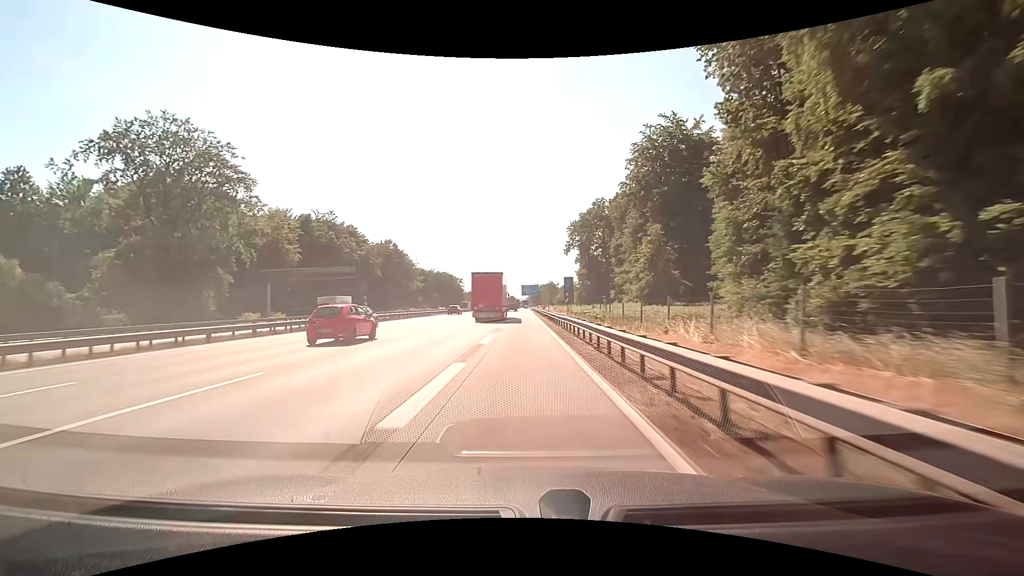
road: motorway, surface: concrete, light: Day
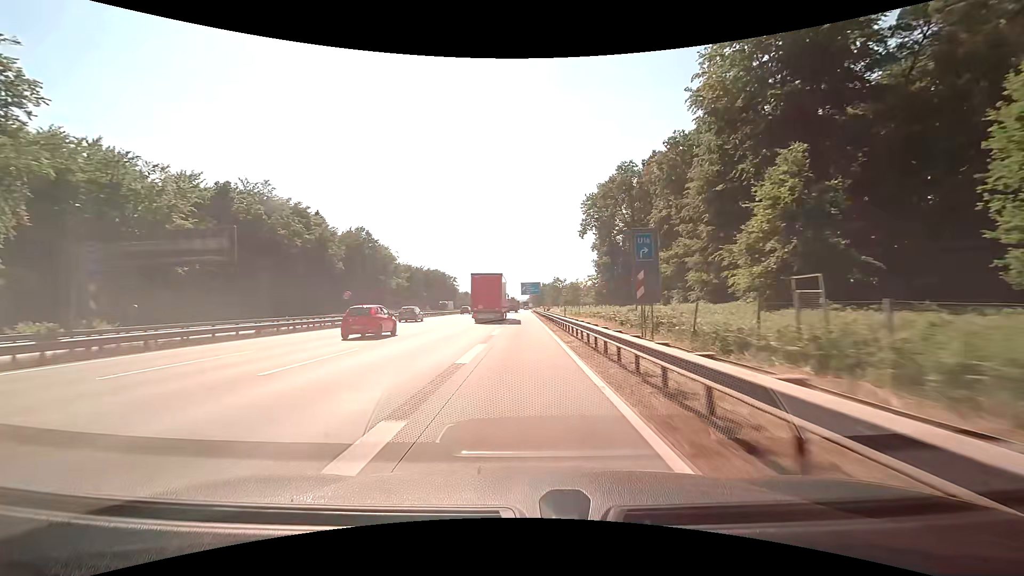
(-0.1, +29.7) m; 0°
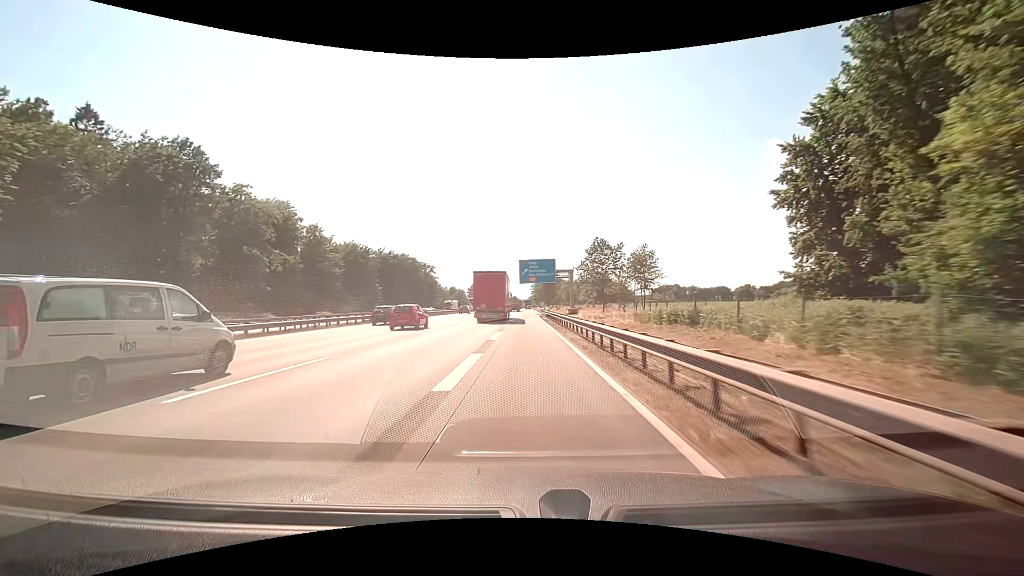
(-0.1, +76.0) m; 0°
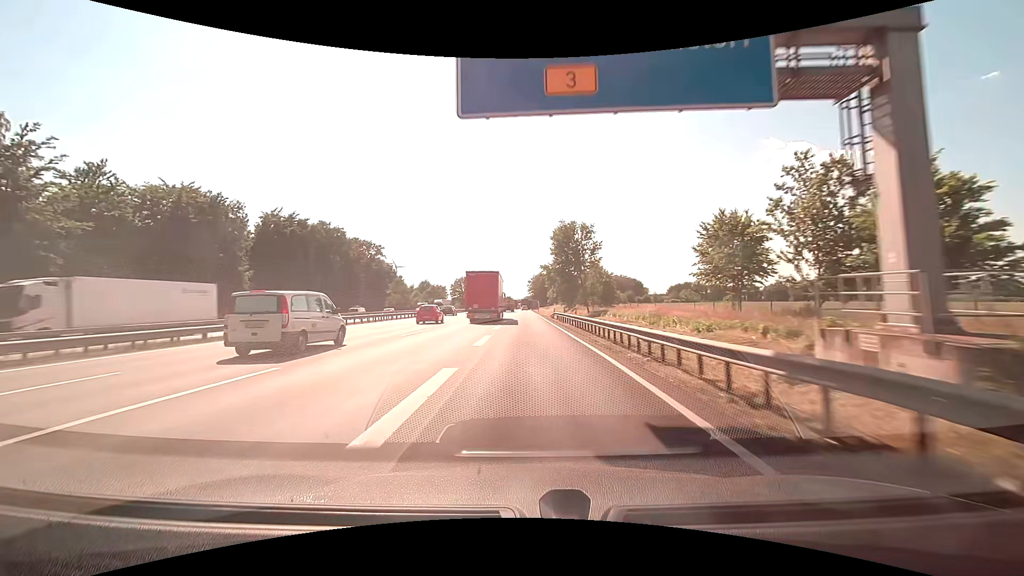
(+0.3, +74.8) m; +1°
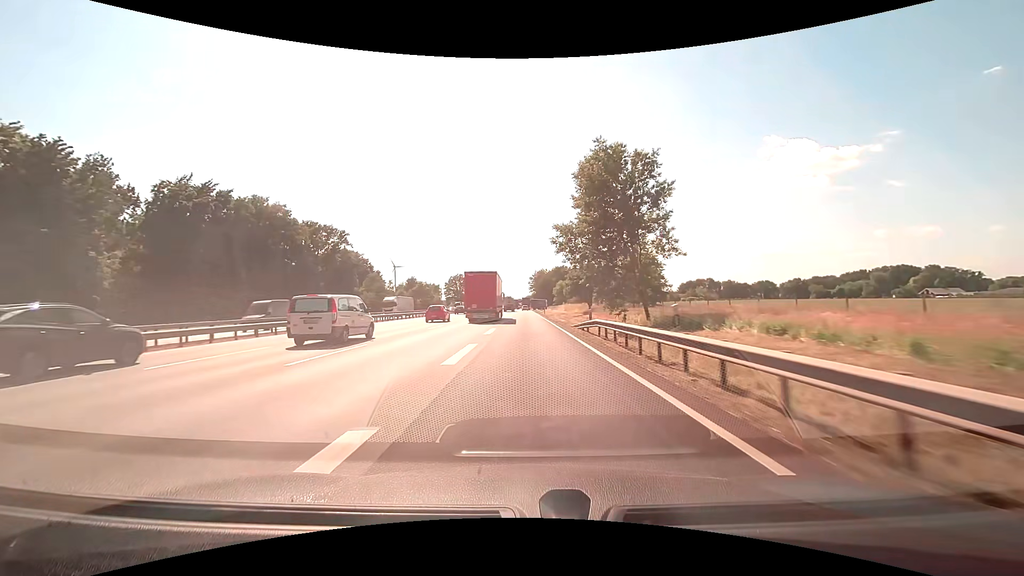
(-0.1, +29.4) m; 0°
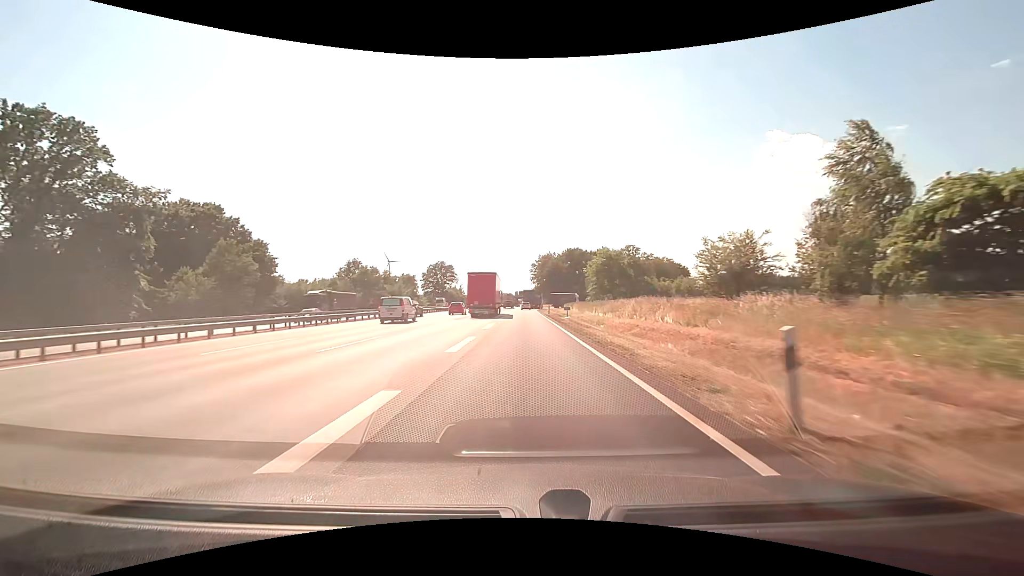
(0.0, +69.5) m; 0°
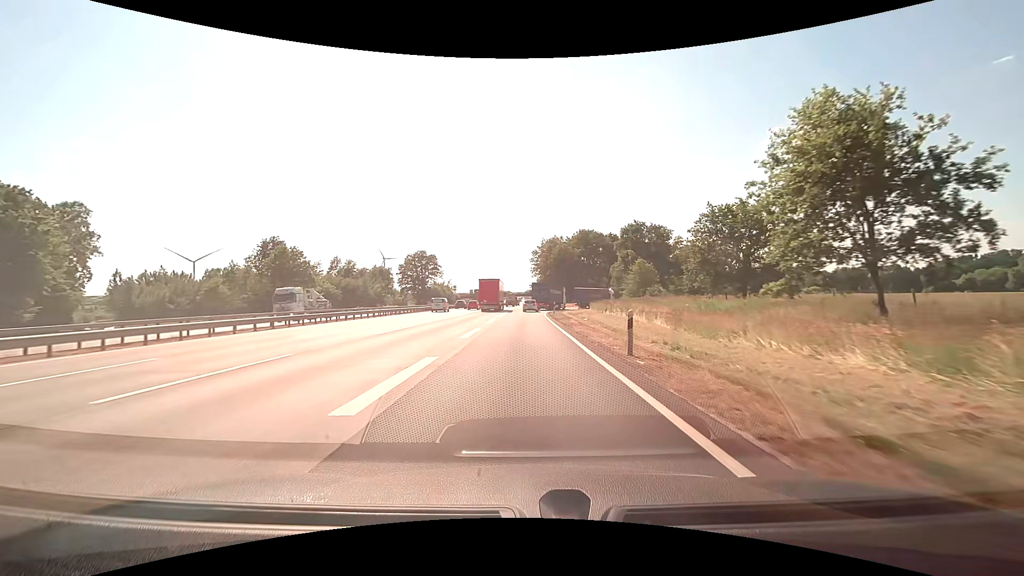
(-0.1, +42.7) m; 0°
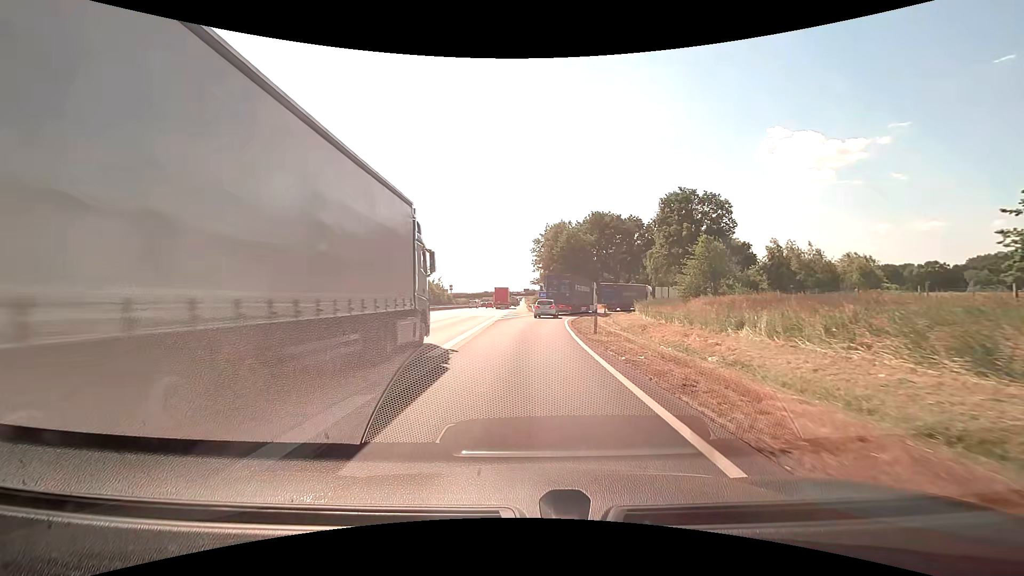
(0.0, +28.2) m; 0°
(0, +10) (0, +20) (0, +30) (+1, +40) (+3, +50) (+5, +59) (+9, +69) (+13, +78) (+18, +86) (+25, +94) m
